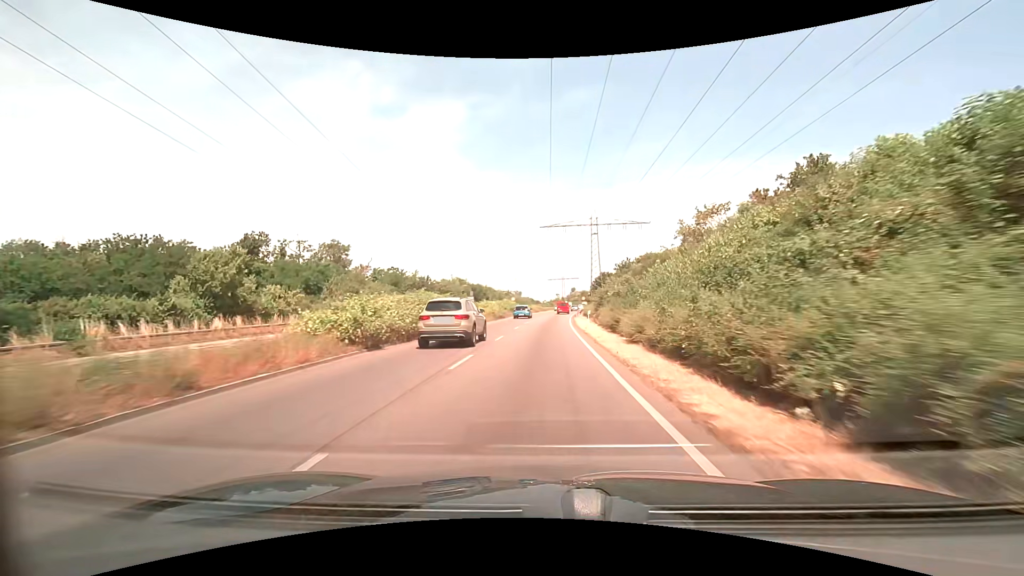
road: trunk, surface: asphalt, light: Day
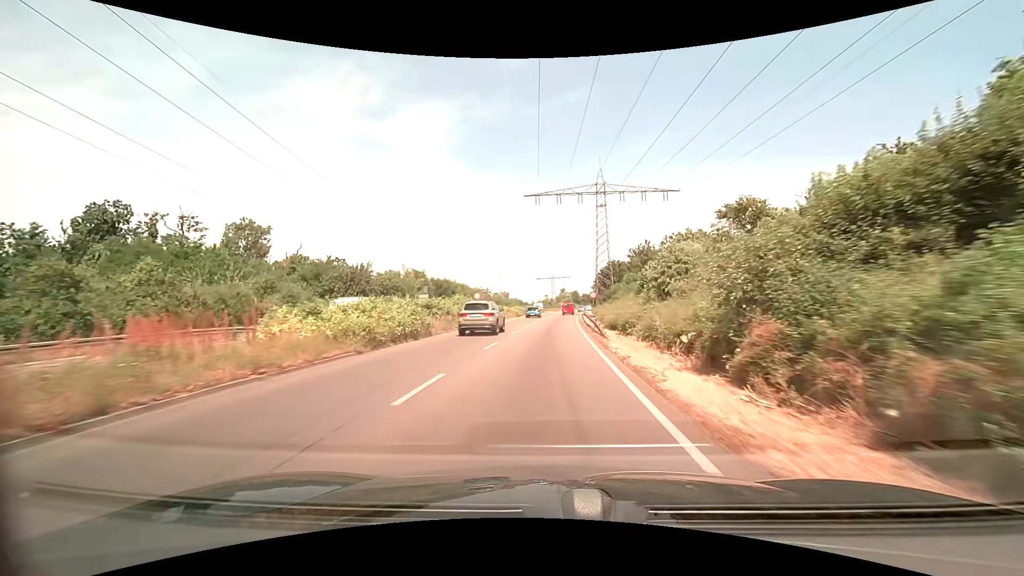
(-0.2, +31.8) m; 0°
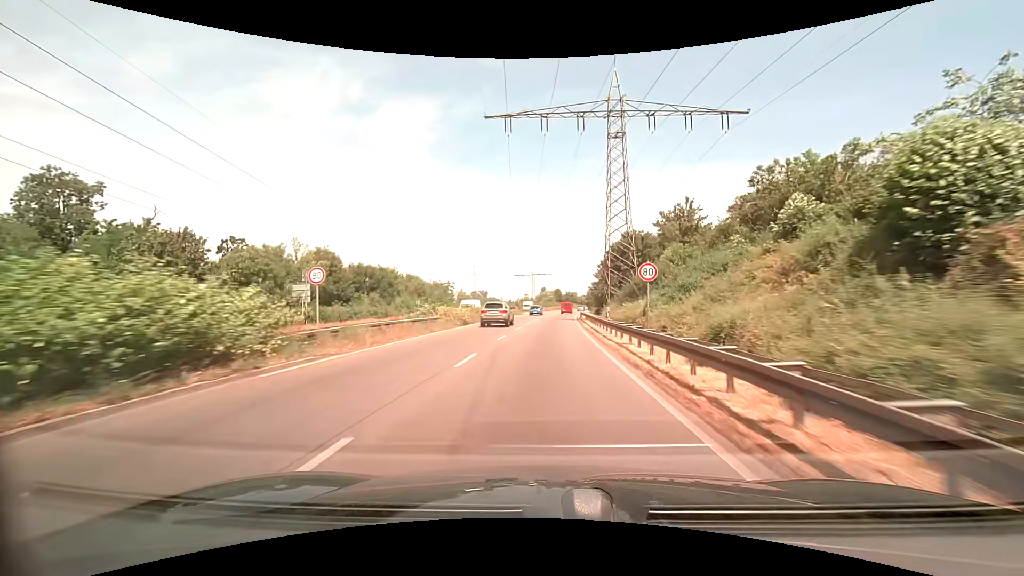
(+0.5, +31.7) m; +1°
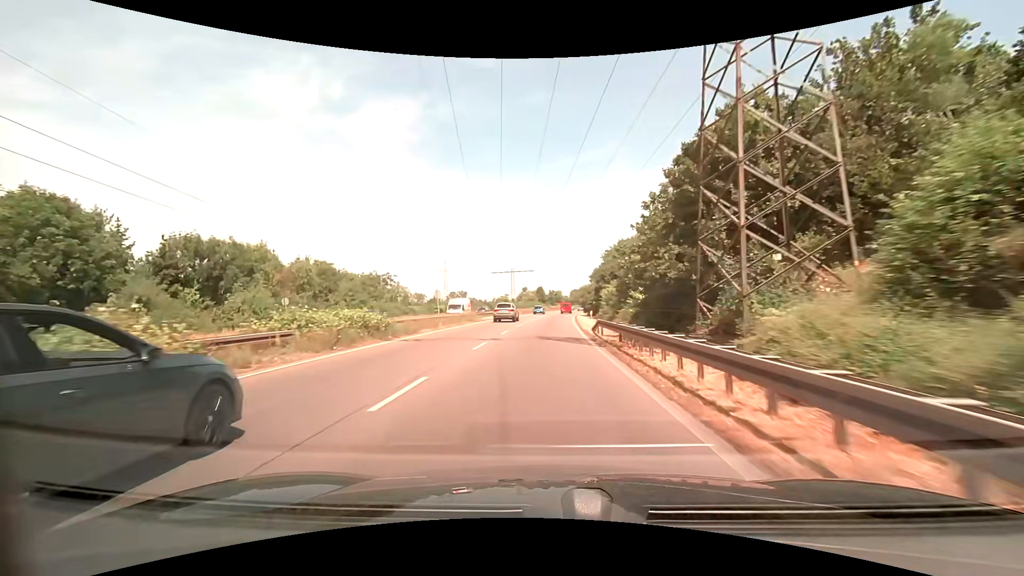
(+1.2, +31.7) m; +3°
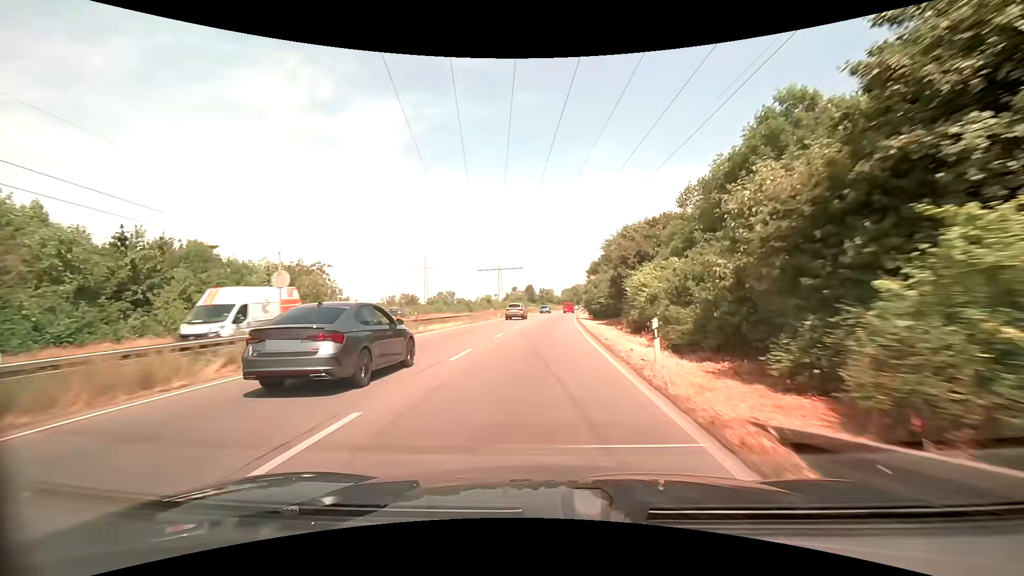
(+0.1, +21.1) m; +1°
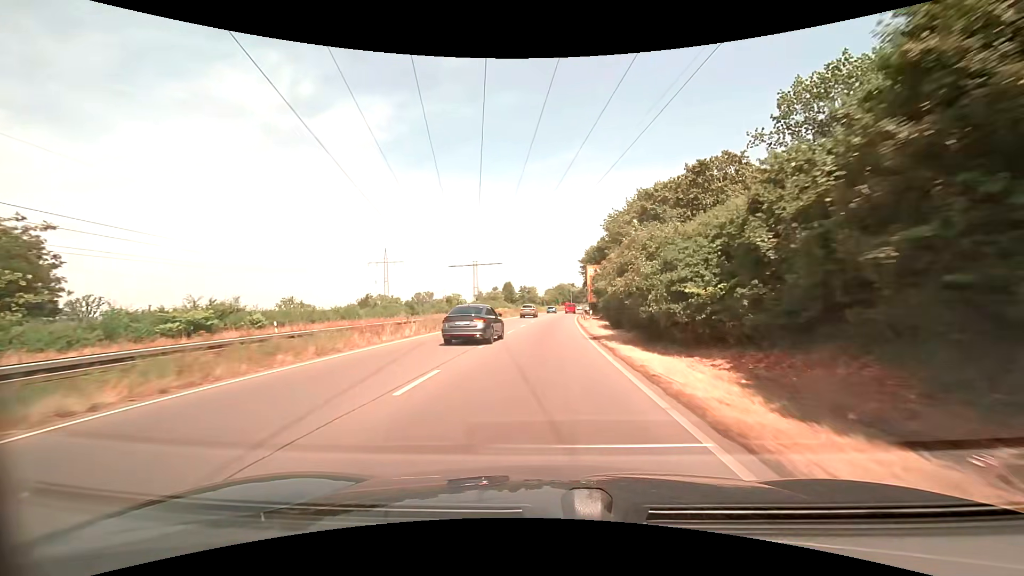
(+0.6, +31.7) m; +2°
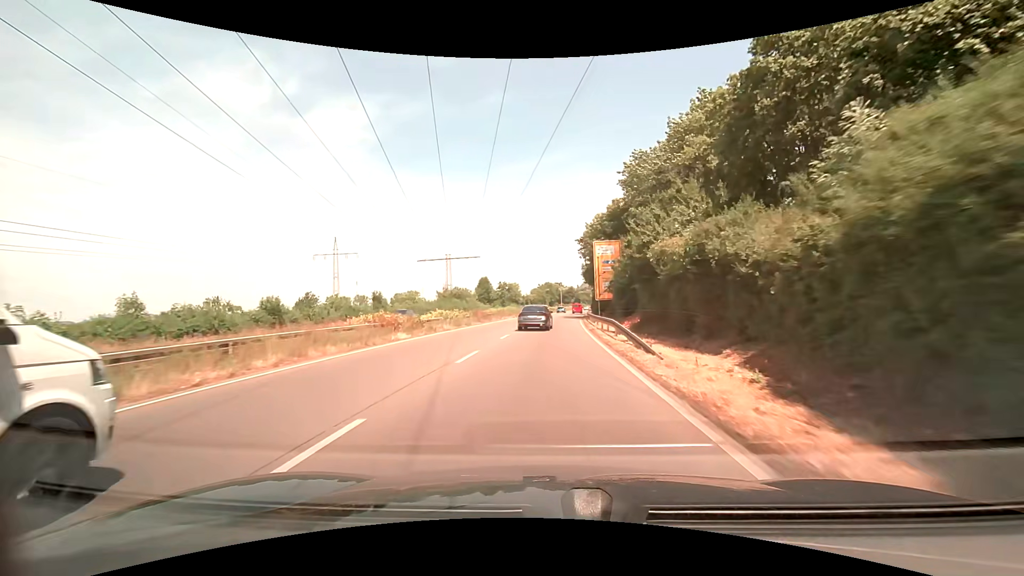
(+0.5, +31.6) m; +2°
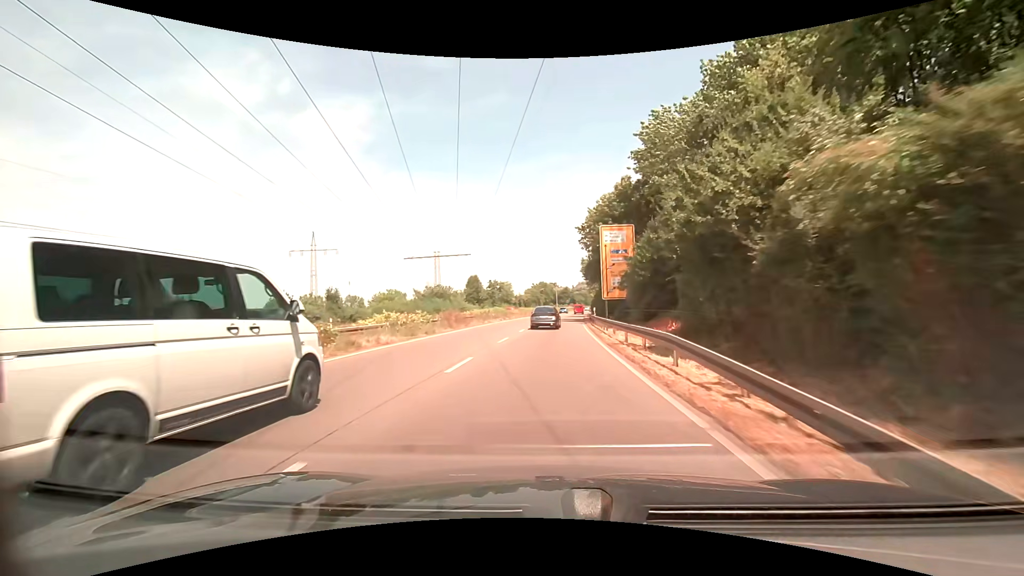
(+0.1, +10.6) m; +1°
(0, +10) (0, +20) (0, +30) (+1, +40) (+1, +50) (+2, +60) (+3, +70) (+4, +80) (+5, +90) (+6, +100) m
